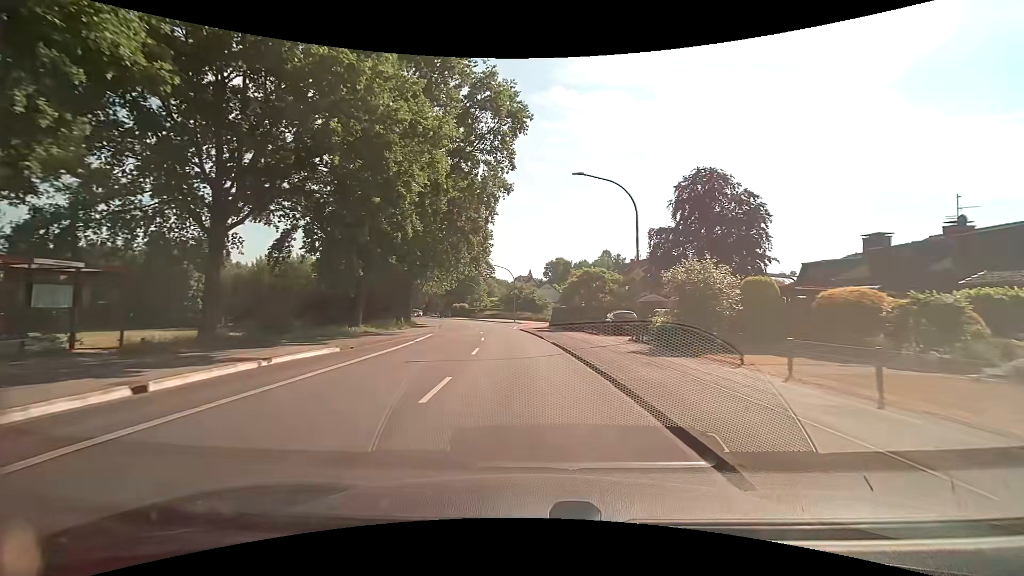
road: tertiary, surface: asphalt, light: Day
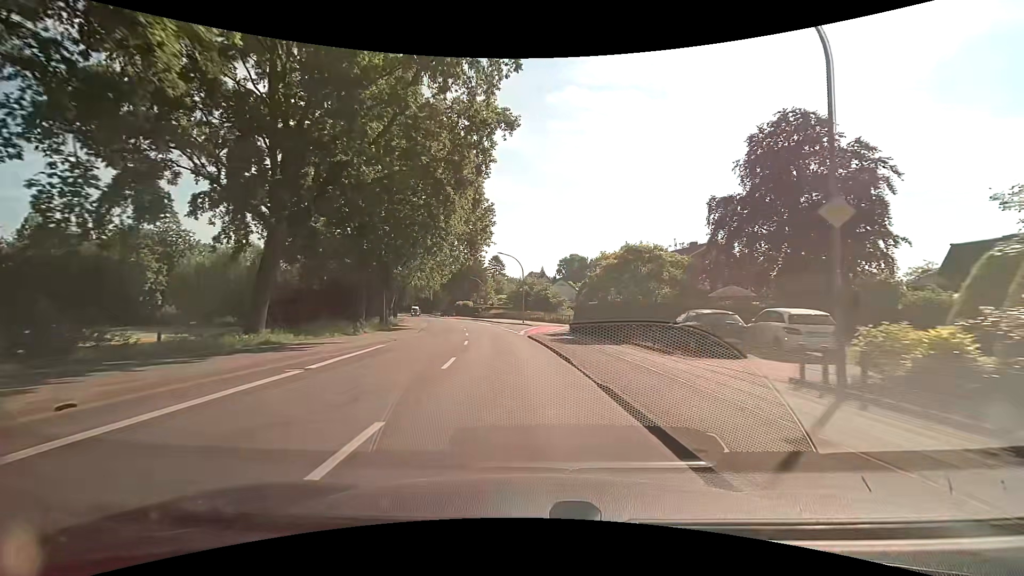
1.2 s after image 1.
(-0.2, +13.6) m; -1°
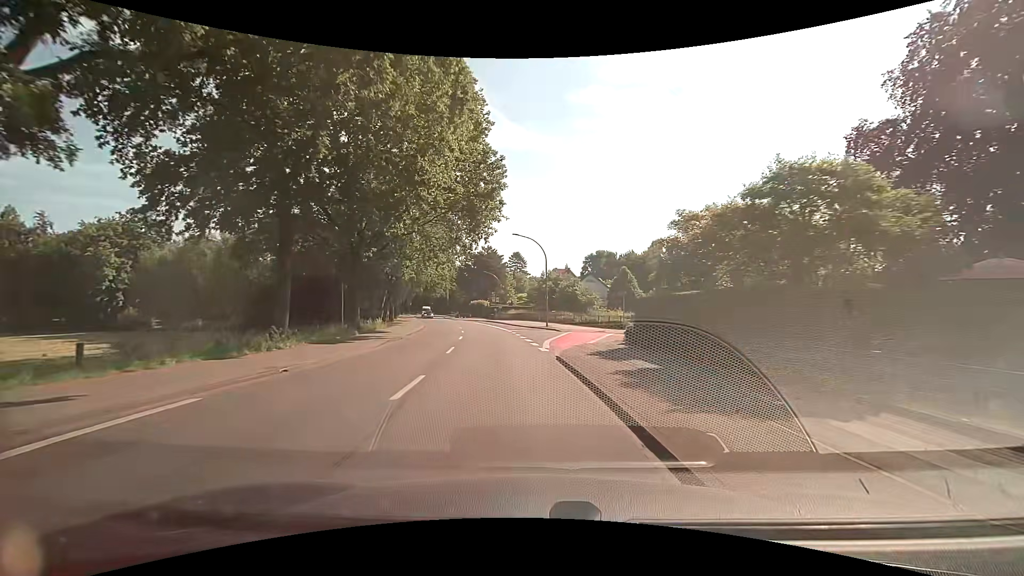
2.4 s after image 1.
(-0.3, +13.4) m; -2°
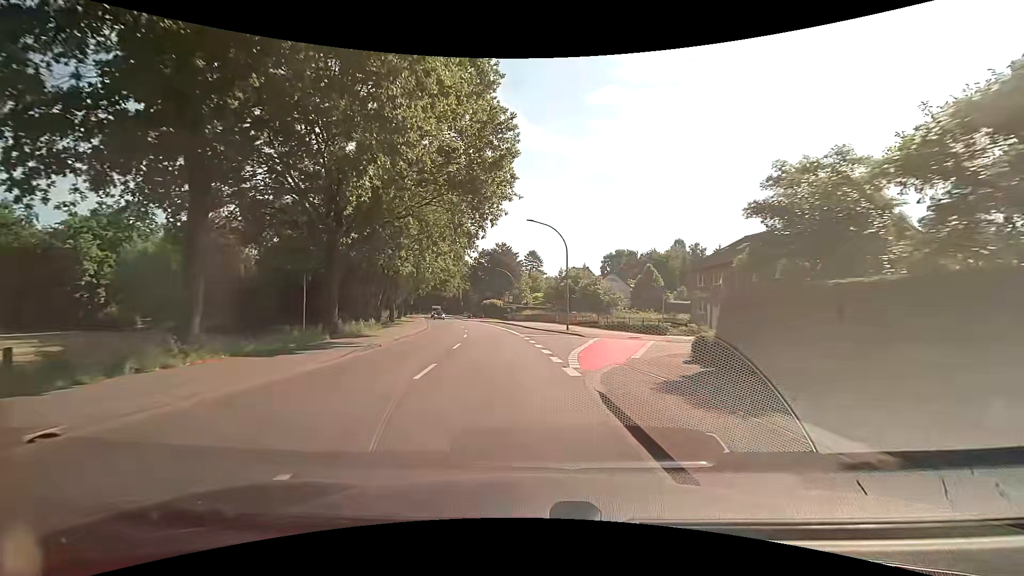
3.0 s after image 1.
(-0.1, +6.7) m; -2°
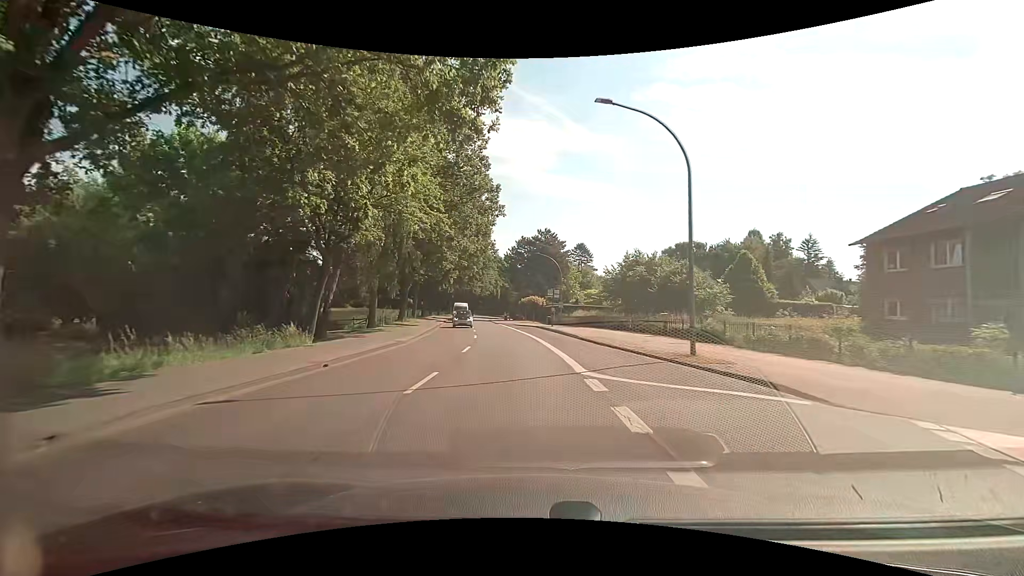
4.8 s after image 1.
(-0.8, +20.0) m; -5°
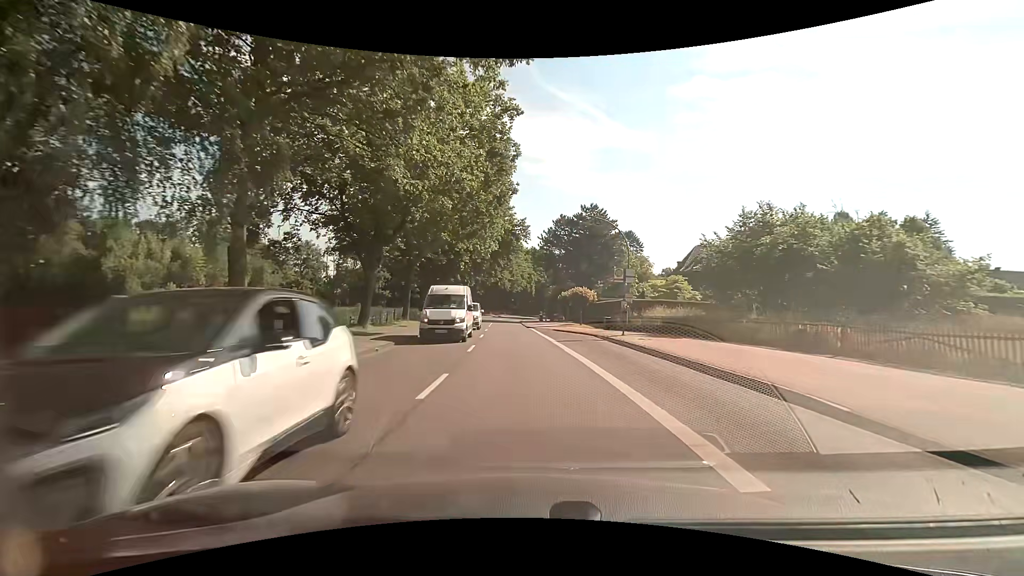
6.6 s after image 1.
(-0.8, +20.2) m; -5°
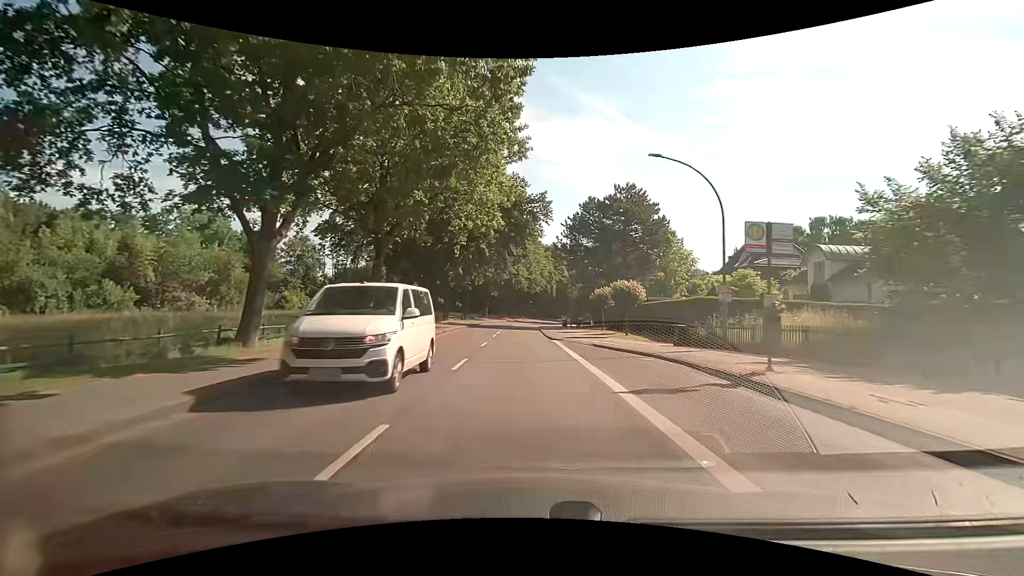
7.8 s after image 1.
(-0.2, +13.7) m; -2°
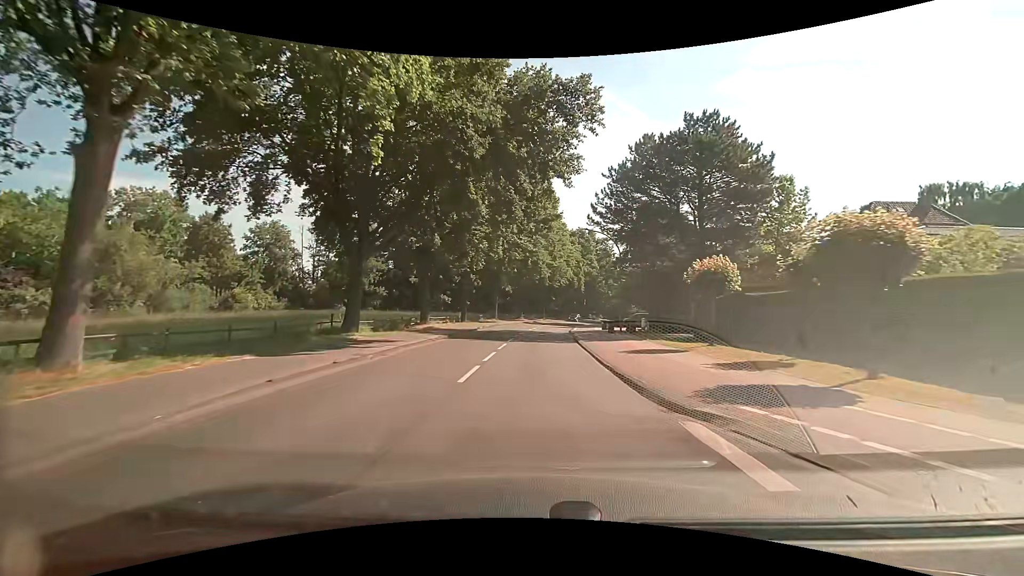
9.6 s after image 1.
(-0.6, +20.7) m; -2°
(0, +10) (0, +20) (+1, +30) (+1, +40) (+2, +50) (+3, +60) (+5, +70) (+7, +80) (+9, +89) (+13, +99) m
